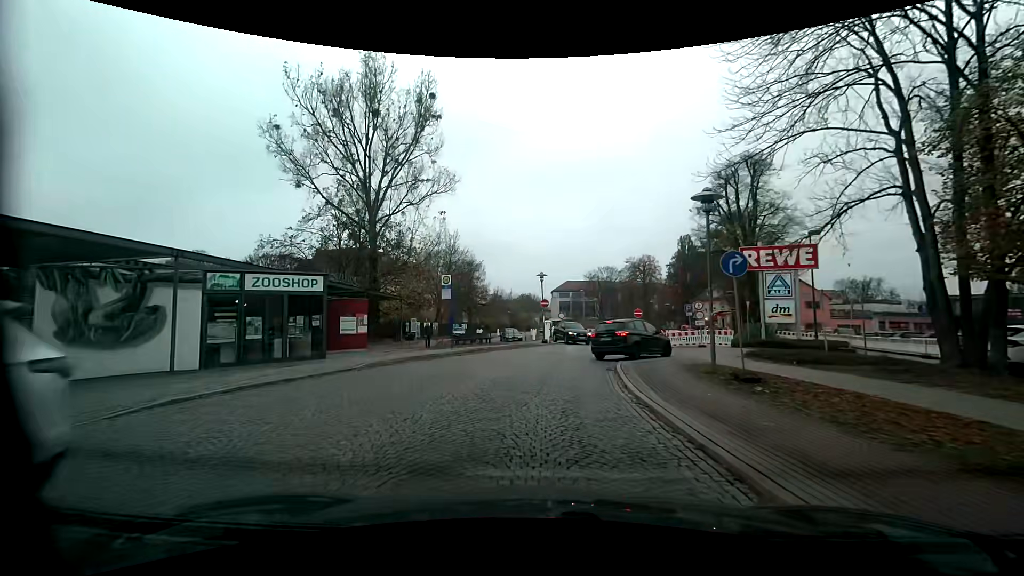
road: residential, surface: sett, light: Day
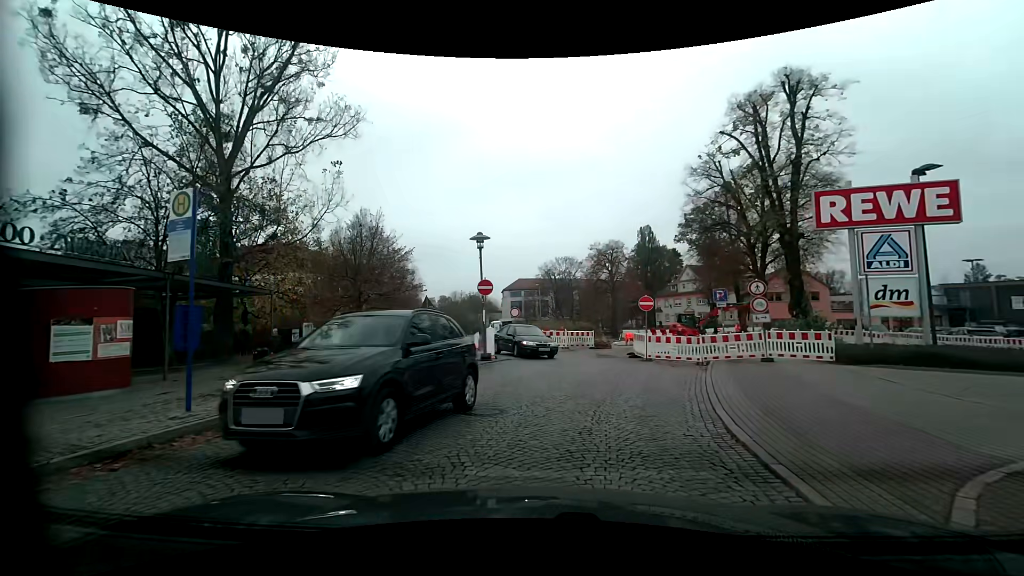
(+0.4, +14.8) m; +5°
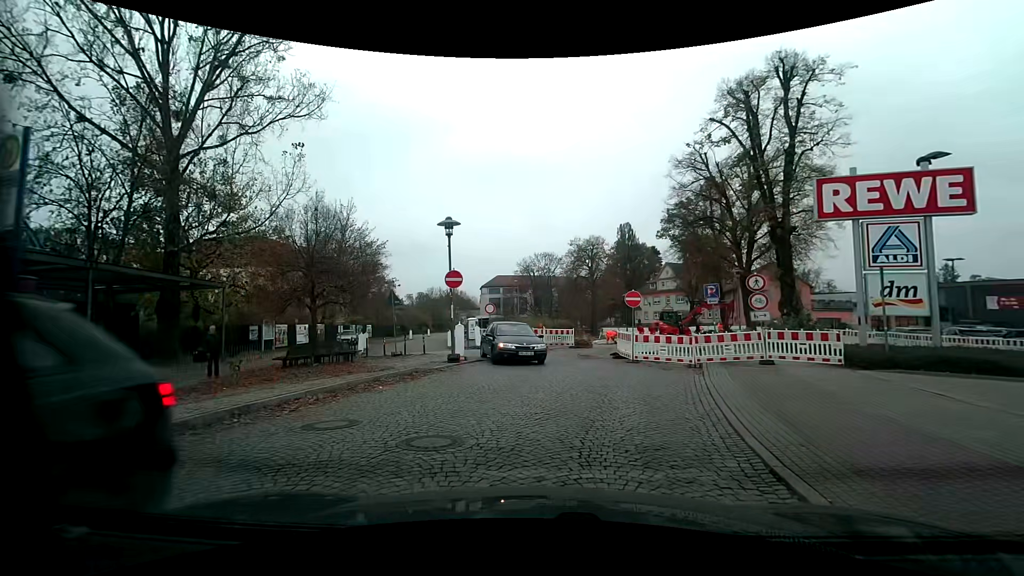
(+0.1, +2.1) m; +3°
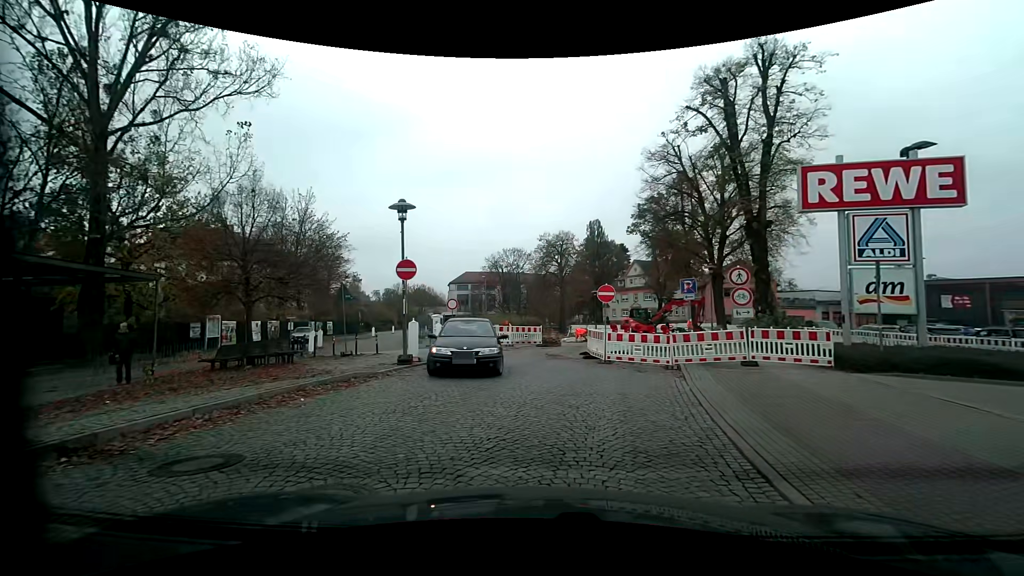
(0.0, +1.8) m; +4°
